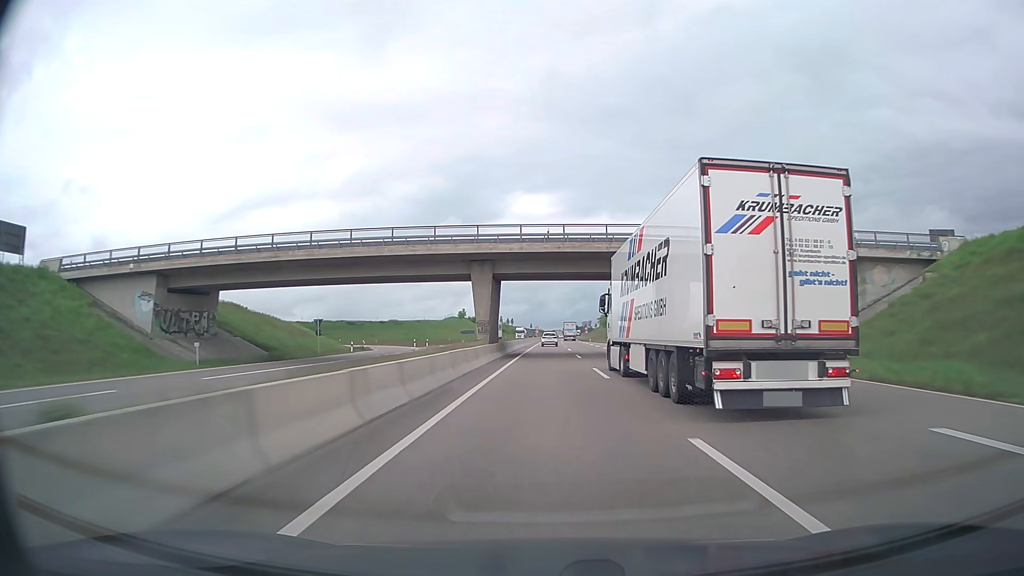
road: trunk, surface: asphalt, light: Day
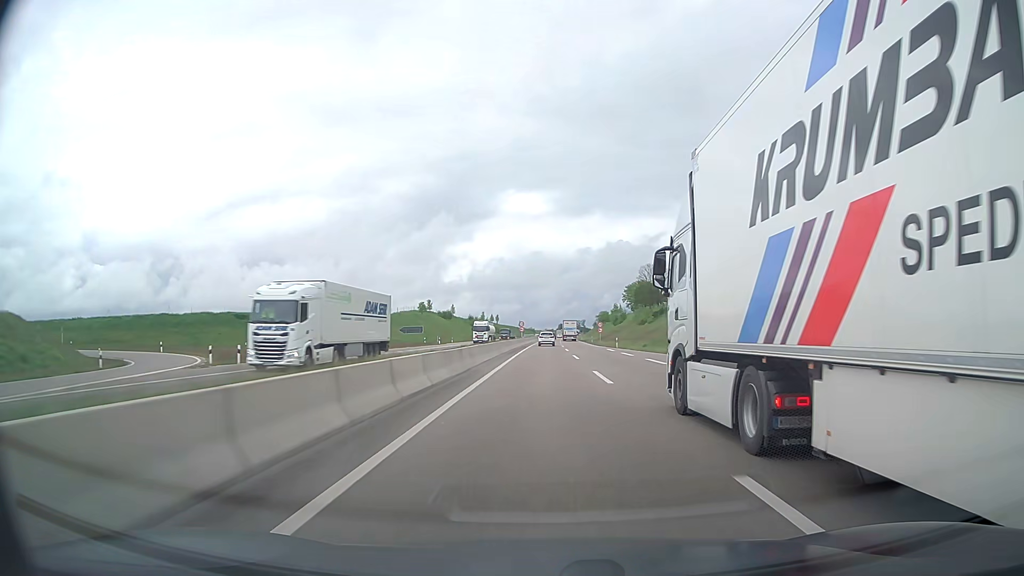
(+0.4, +56.6) m; +1°
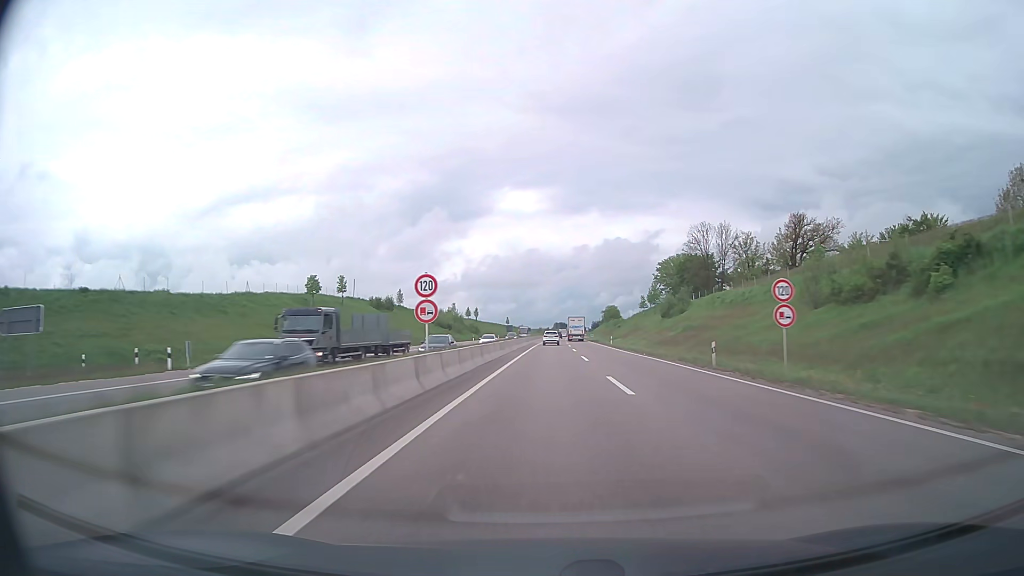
(+0.4, +75.8) m; +1°
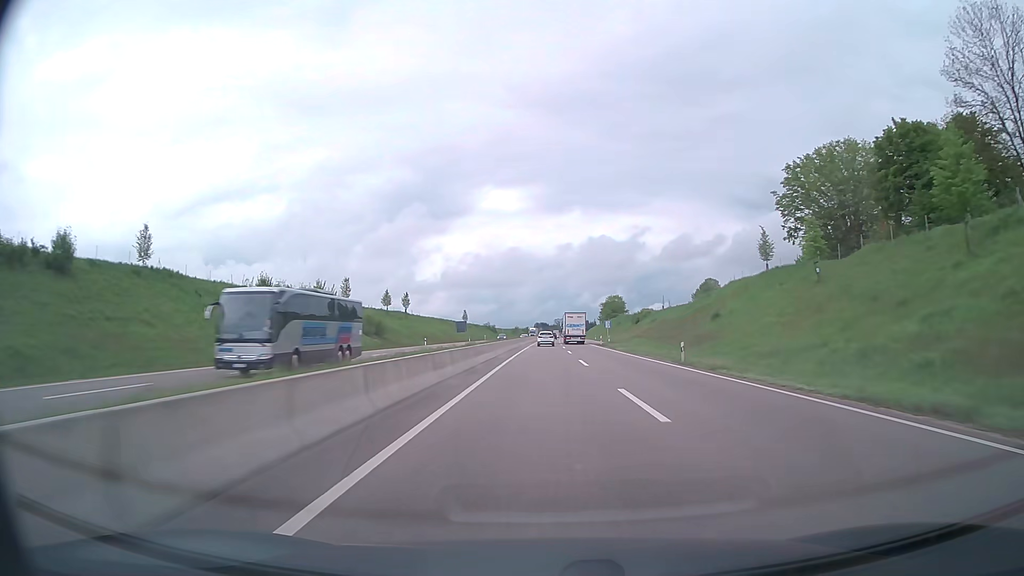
(+1.3, +95.0) m; +2°
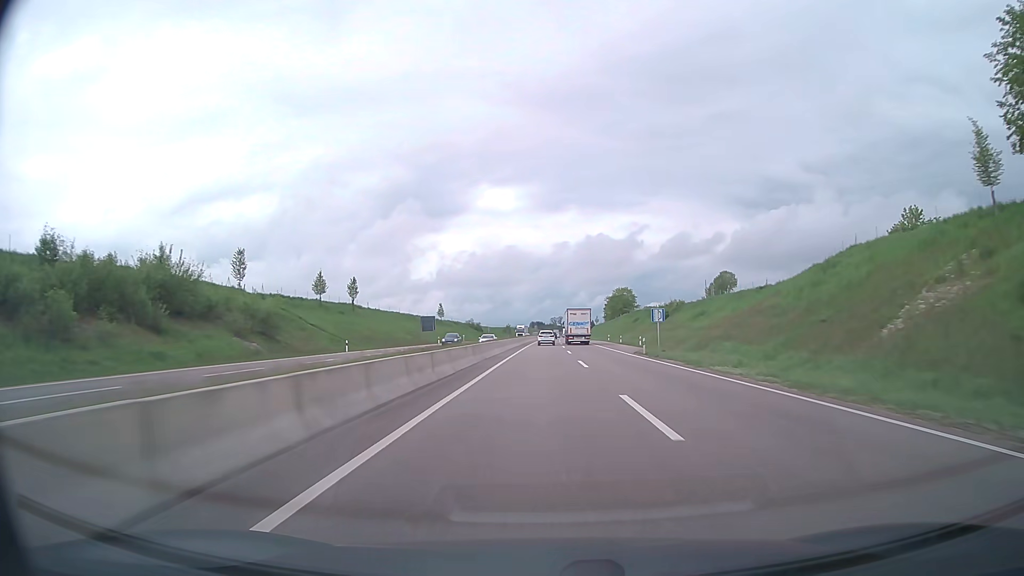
(+0.1, +37.9) m; 0°
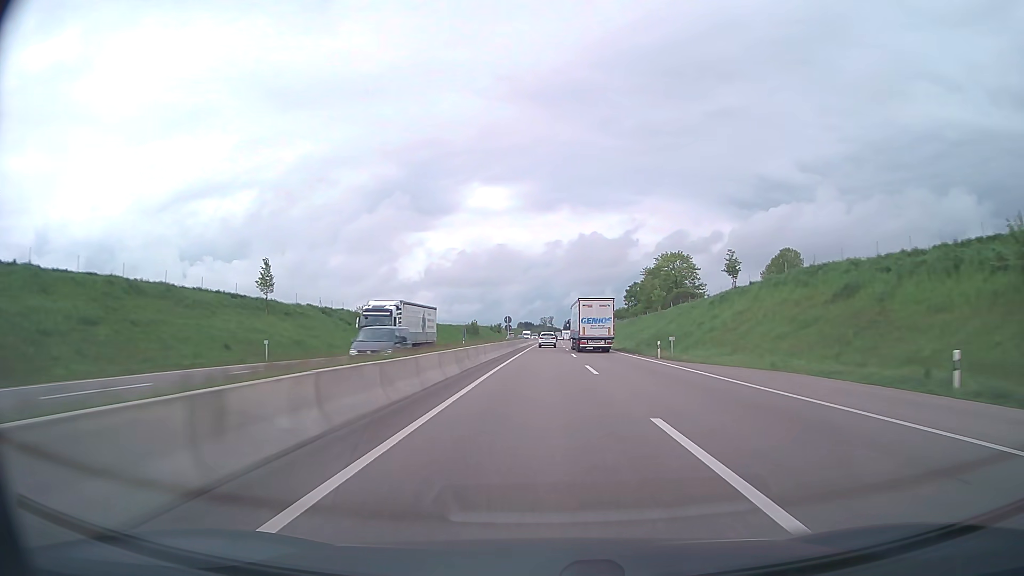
(+0.6, +94.2) m; +1°
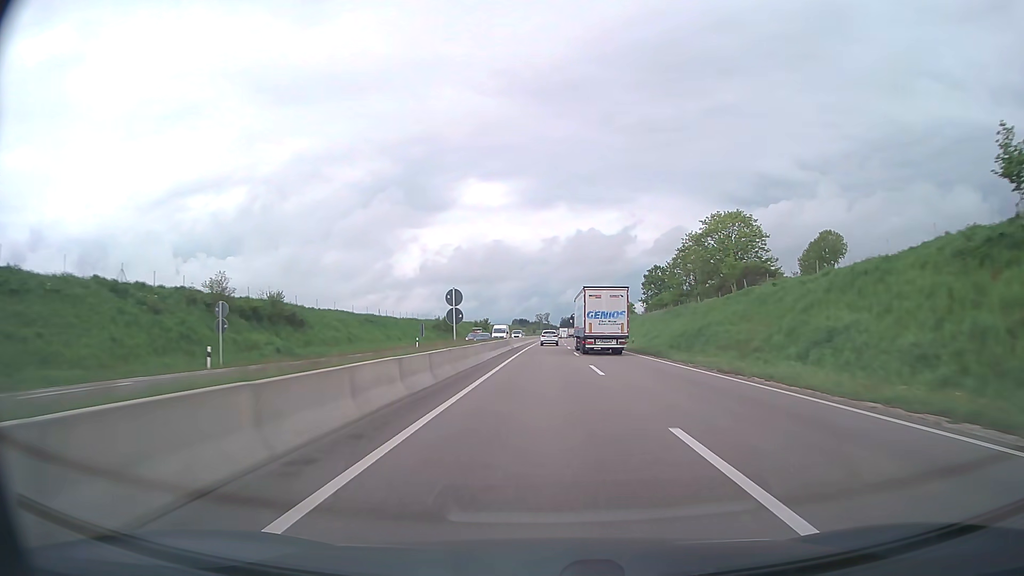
(+0.1, +37.3) m; 0°
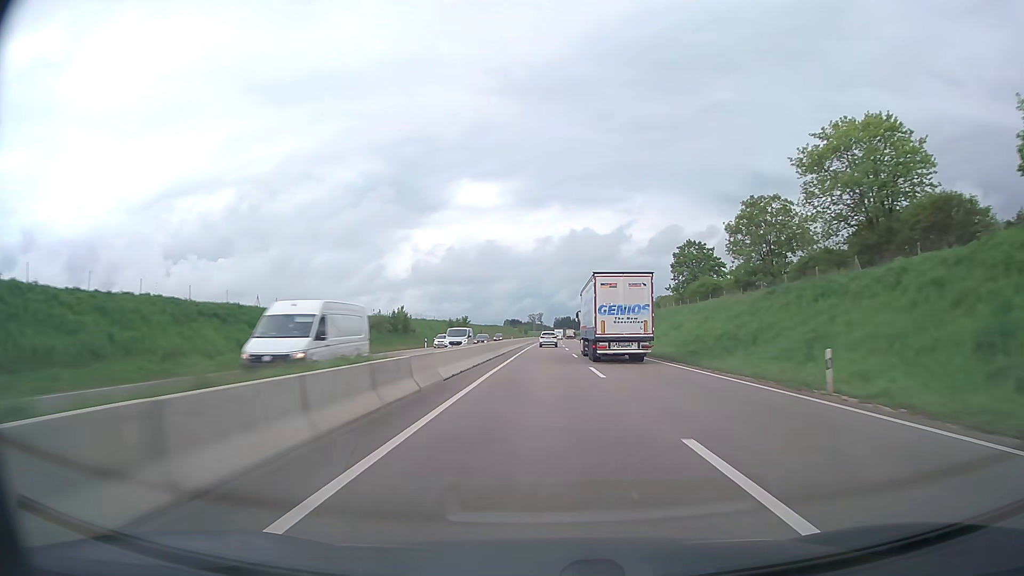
(+0.2, +37.1) m; +1°
(0, +10) (0, +20) (0, +30) (0, +40) (0, +50) (0, +60) (0, +70) (+1, +80) (+1, +90) (+1, +100) m
